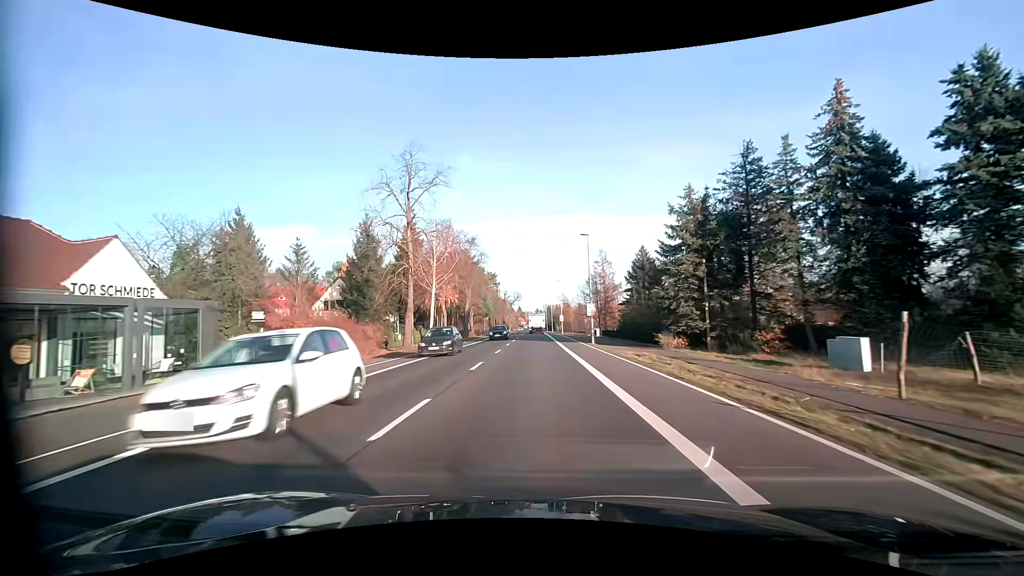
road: primary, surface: asphalt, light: Day
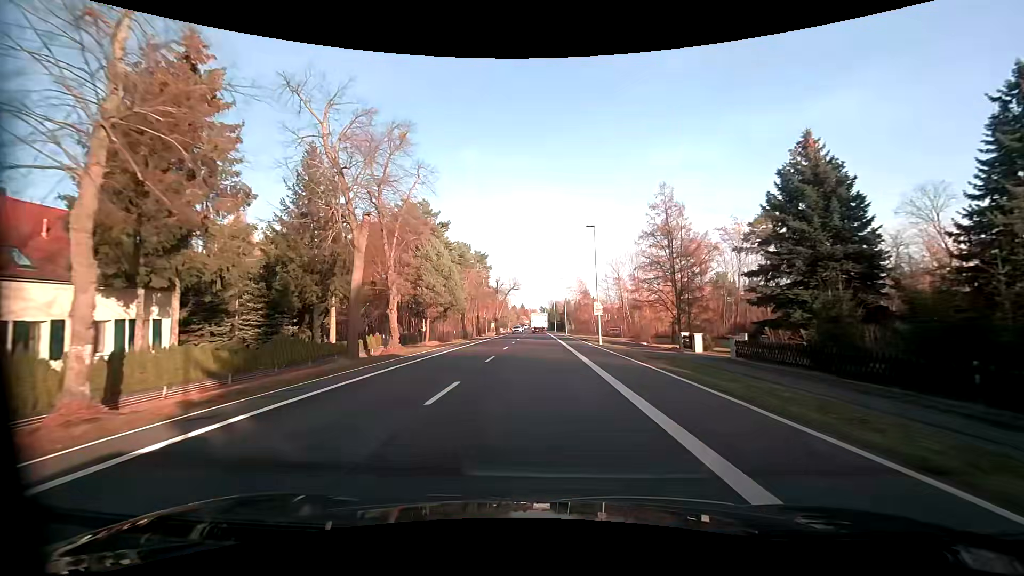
(-0.3, +42.5) m; 0°
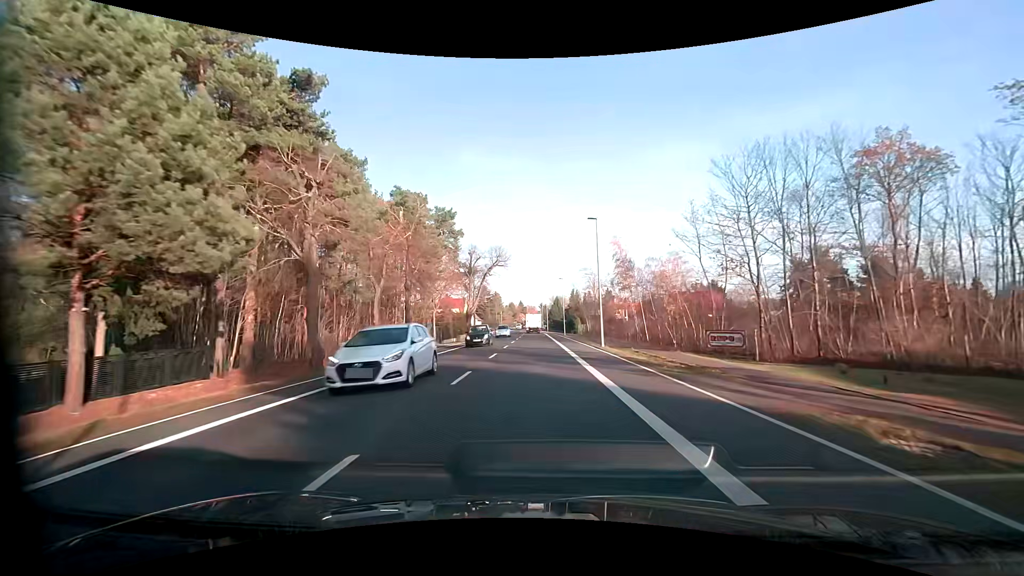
(+0.1, +42.3) m; 0°
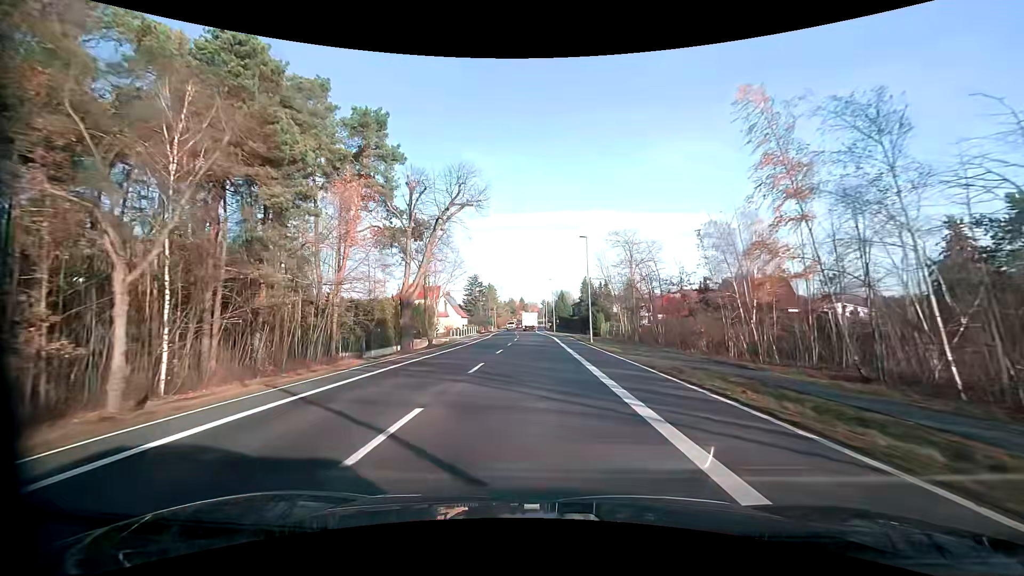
(-0.1, +33.3) m; 0°
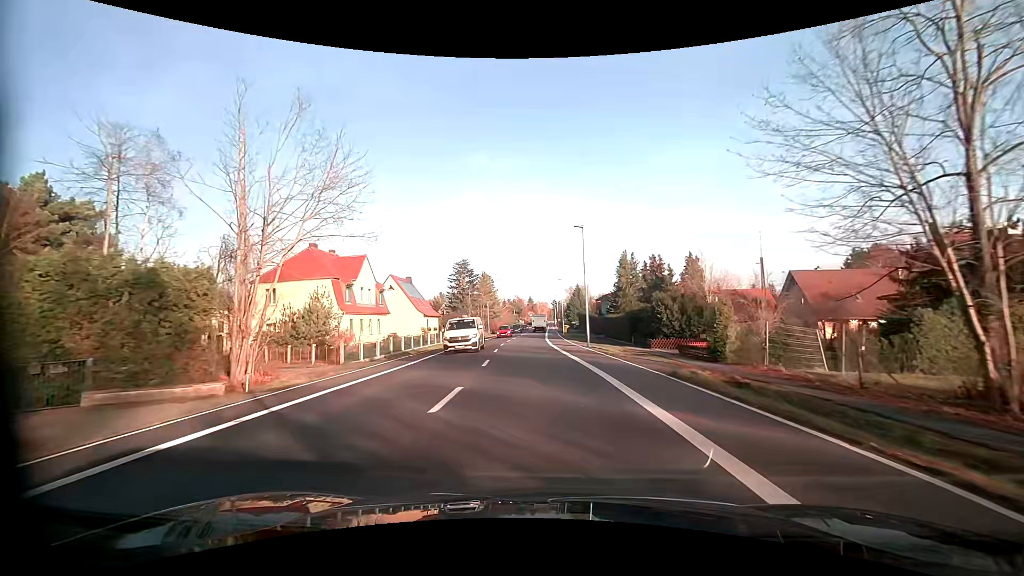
(-0.1, +42.0) m; -1°
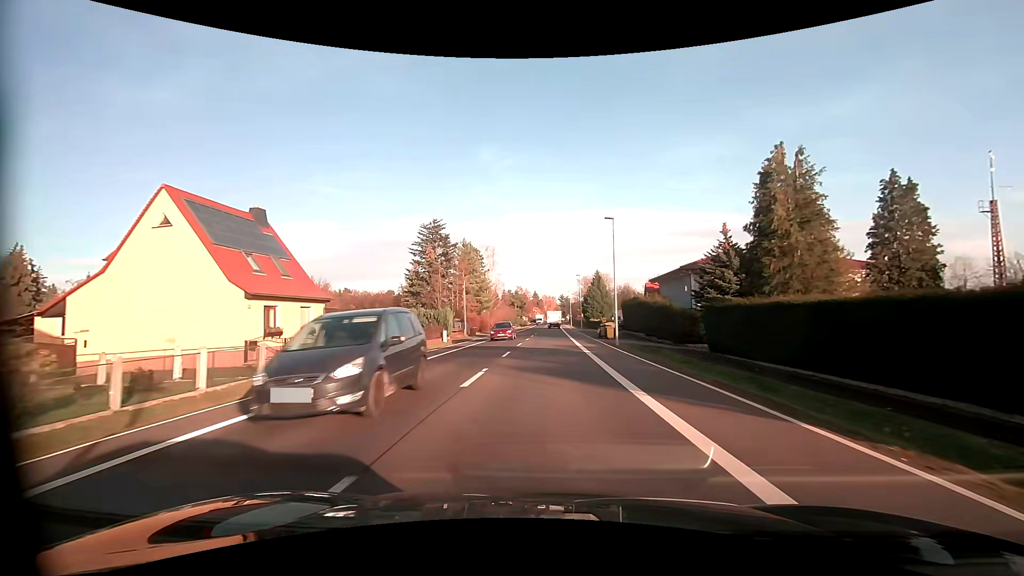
(-1.0, +42.4) m; -1°
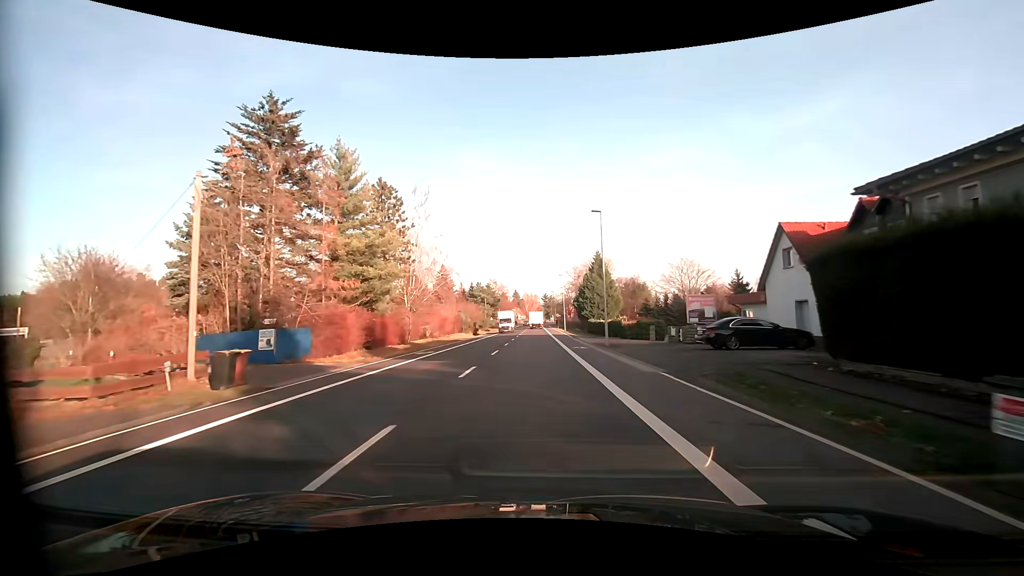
(+1.2, +42.9) m; +2°
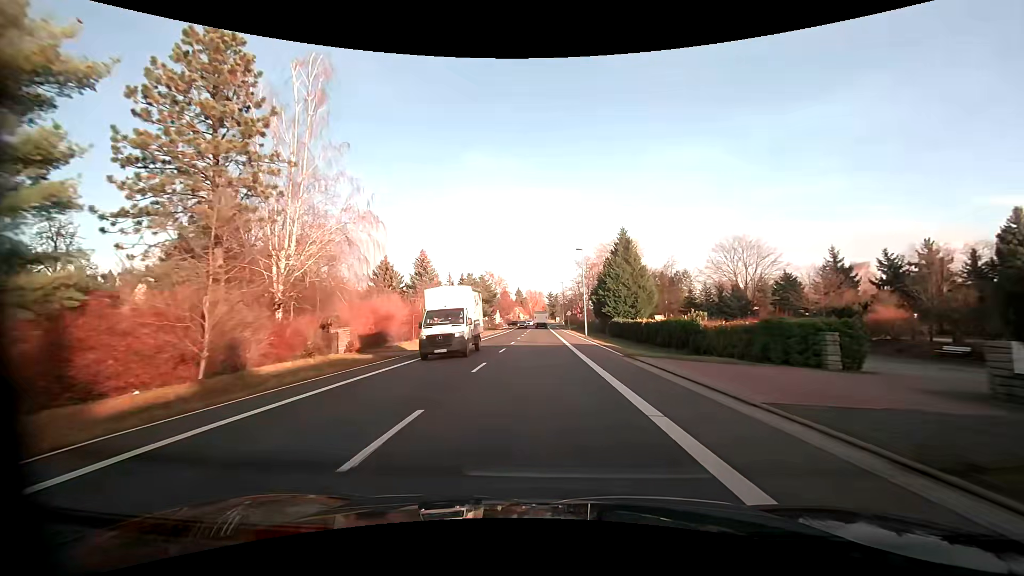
(-0.2, +25.7) m; -1°
(0, +10) (0, +20) (0, +30) (0, +40) (0, +50) (0, +60) (0, +70) (0, +80) (0, +90) (0, +100) m
